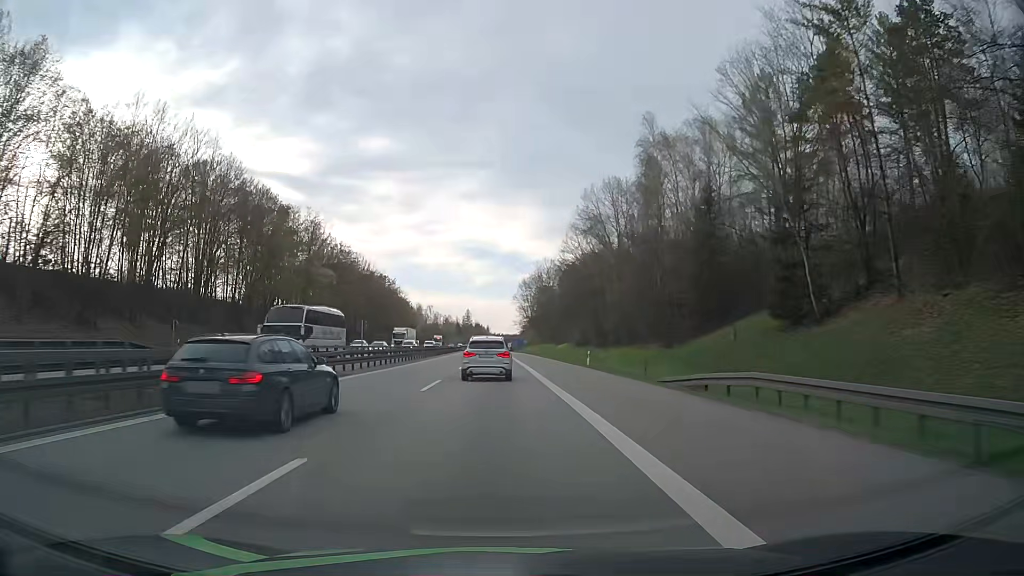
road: motorway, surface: asphalt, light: Day
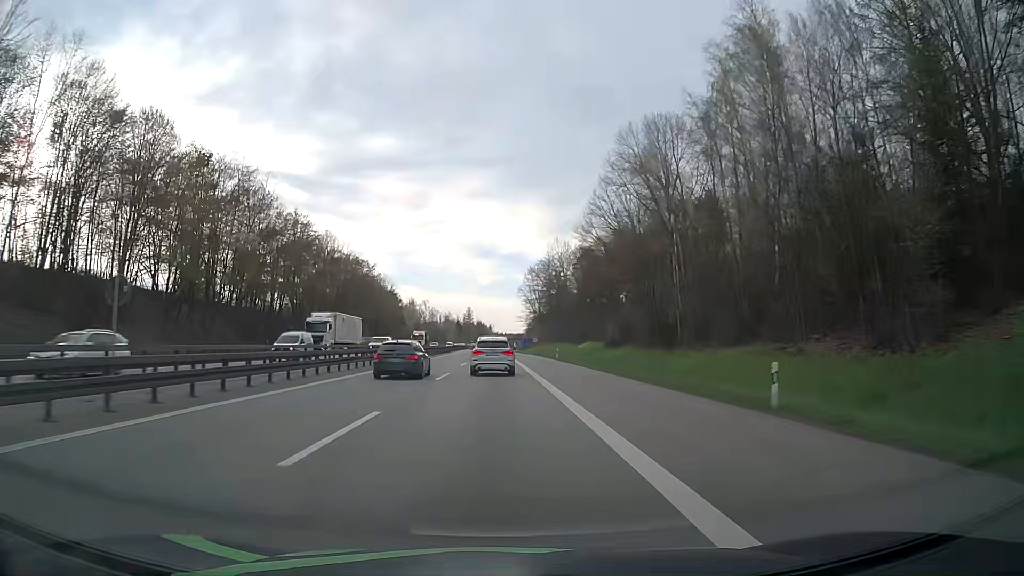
(-0.2, +30.5) m; 0°
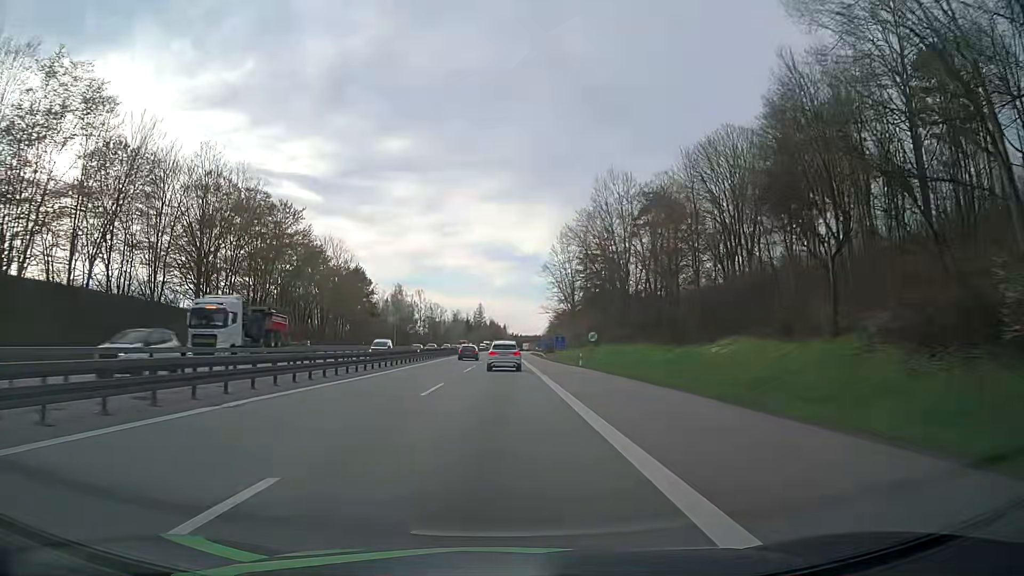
(-0.6, +60.9) m; -1°
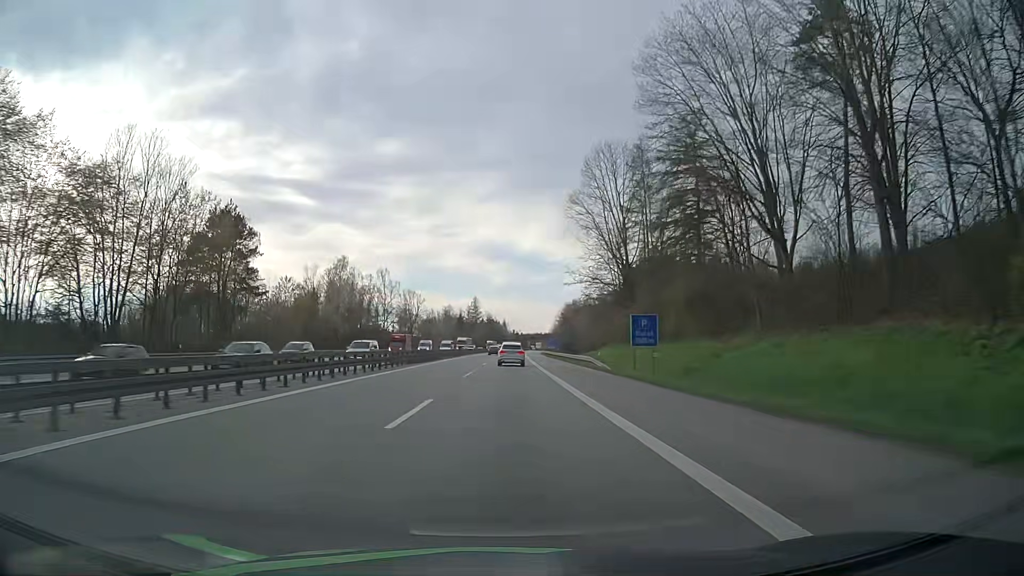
(0.0, +62.7) m; 0°
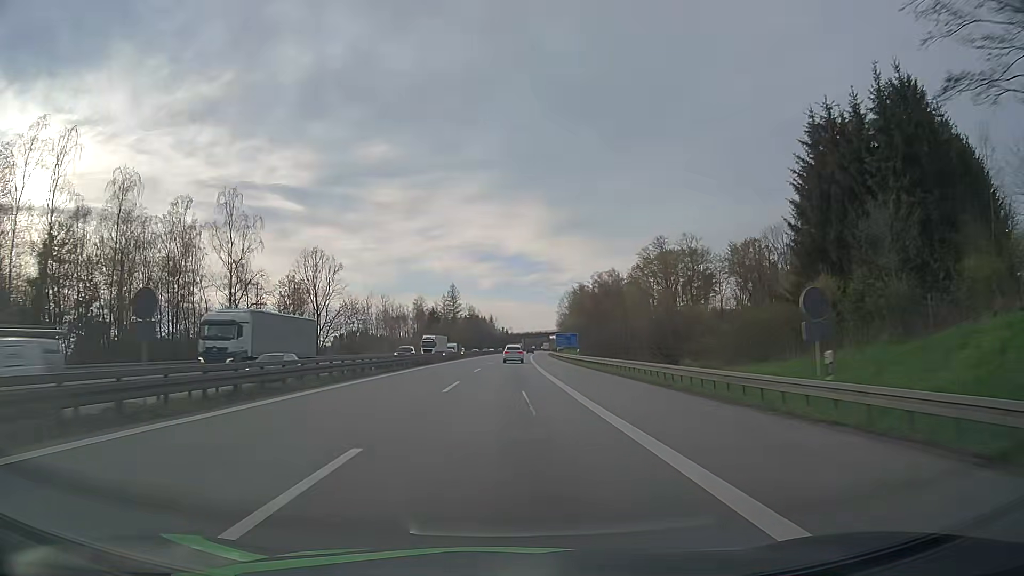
(+0.6, +81.4) m; +1°
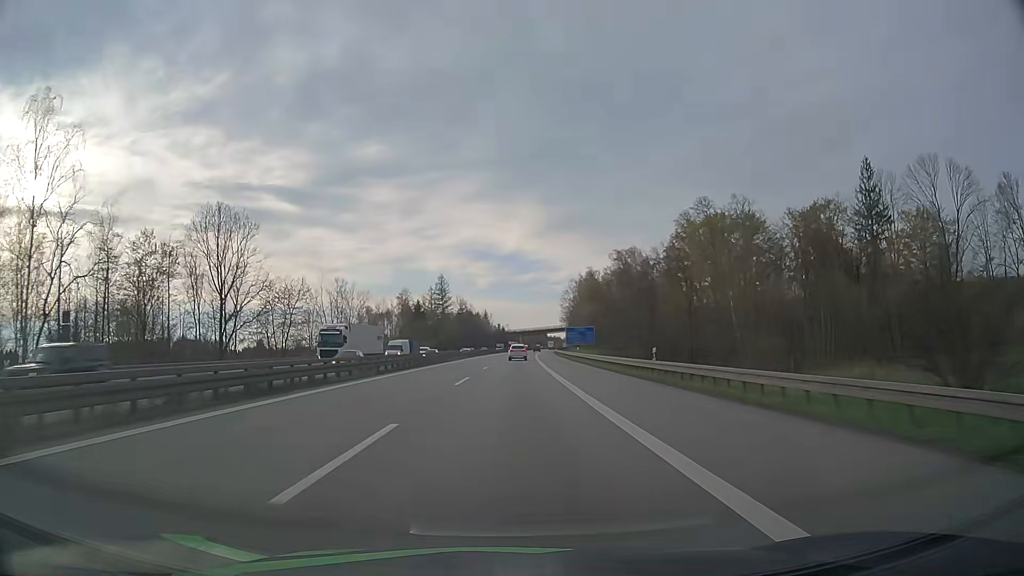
(+0.2, +33.7) m; 0°
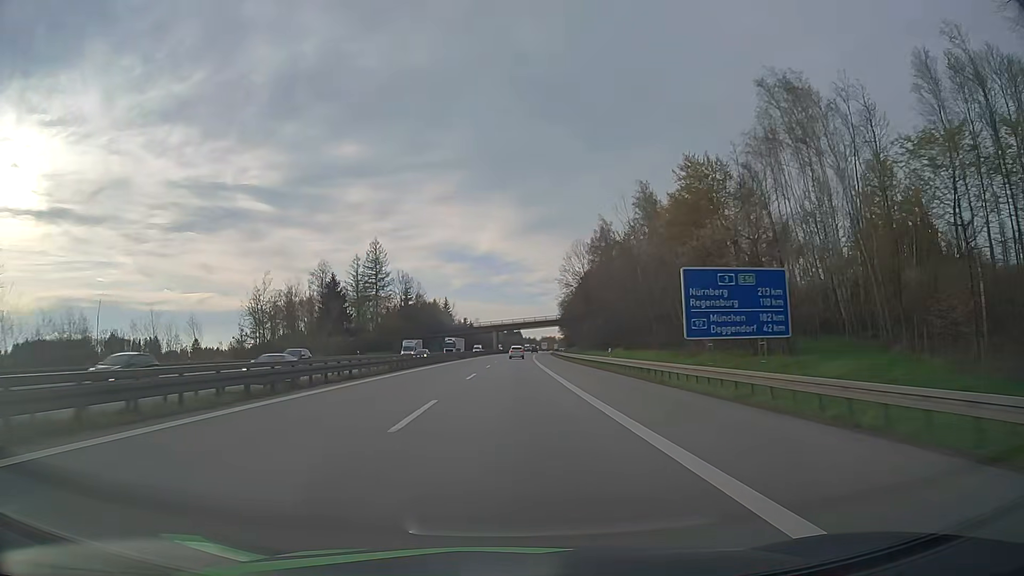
(+1.7, +86.6) m; +2°
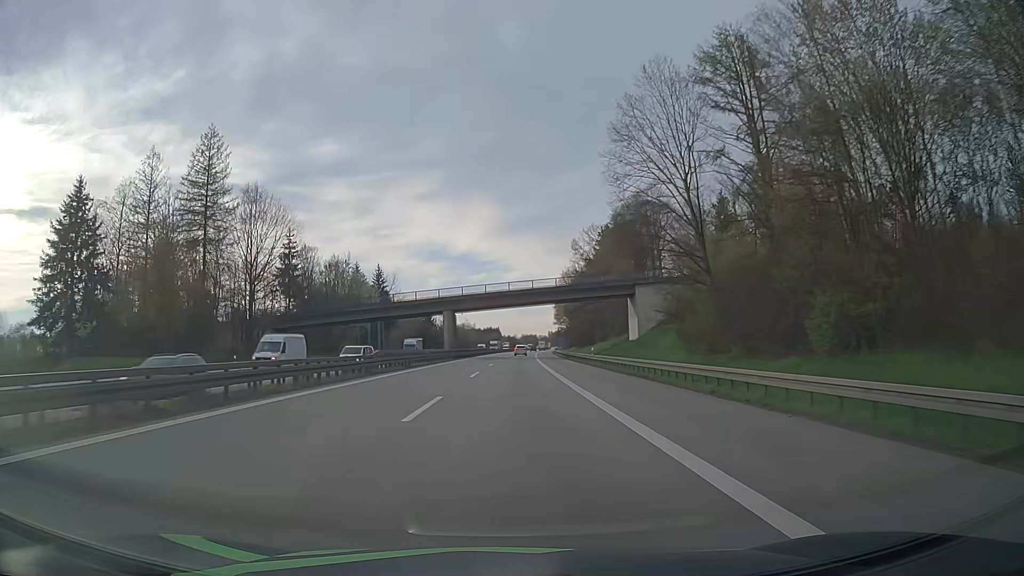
(+1.5, +89.9) m; +2°
(0, +10) (0, +20) (0, +30) (0, +40) (0, +50) (+1, +60) (+1, +70) (+1, +80) (+2, +90) (+2, +100) m
